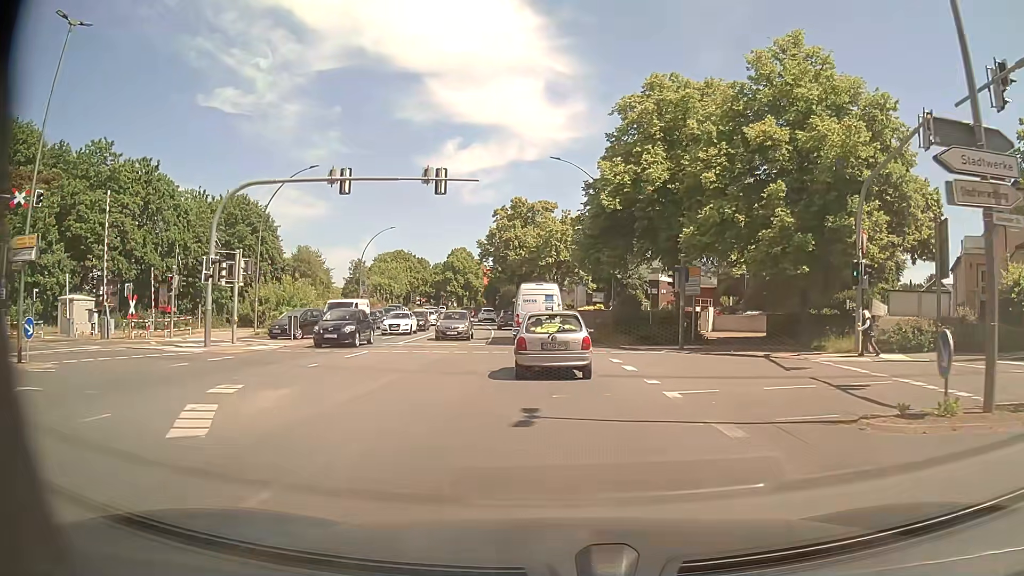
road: primary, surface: asphalt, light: Day
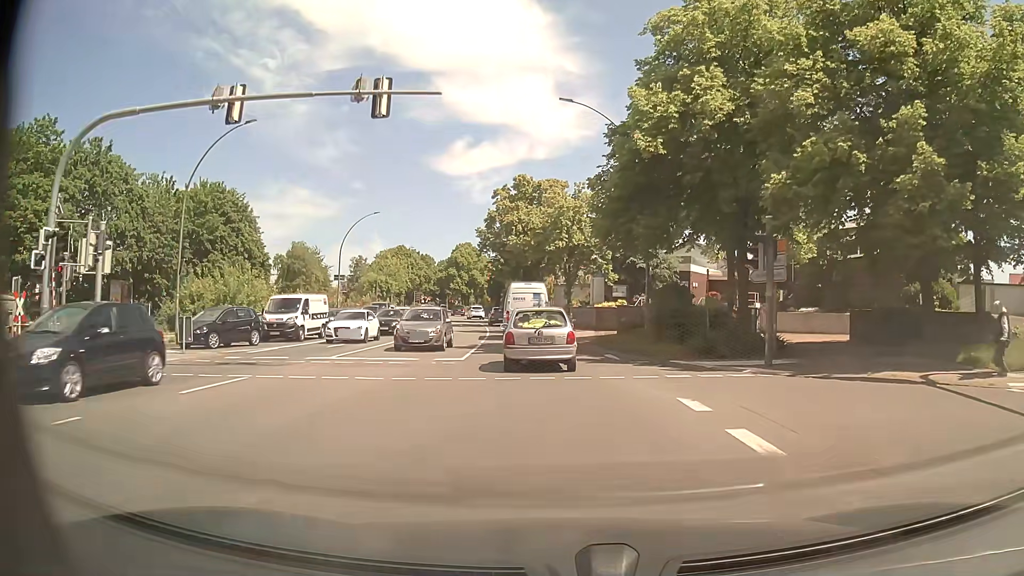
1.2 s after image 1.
(-0.1, +10.2) m; -1°
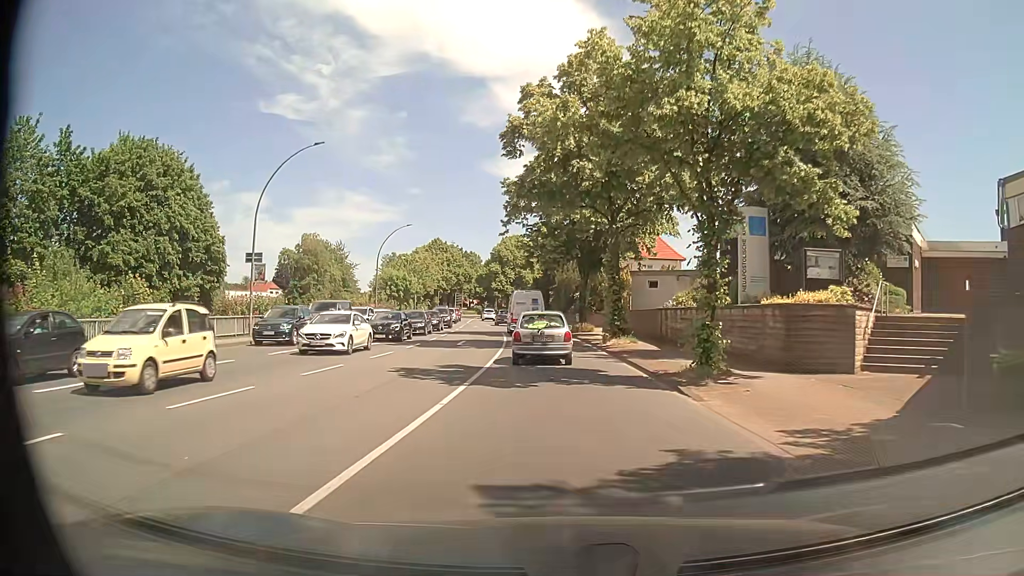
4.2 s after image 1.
(-1.0, +27.6) m; -5°
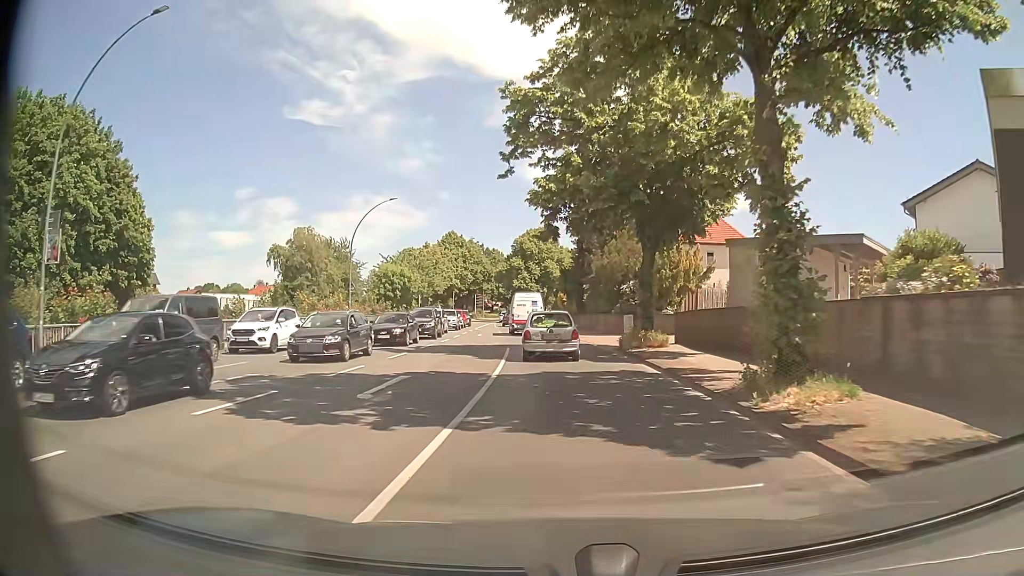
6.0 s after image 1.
(-0.3, +18.1) m; -3°
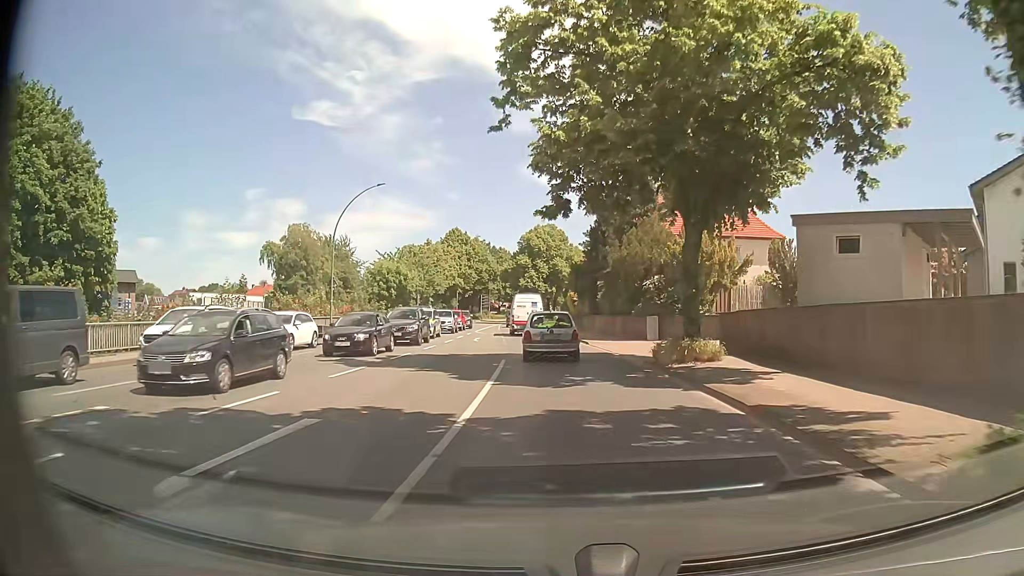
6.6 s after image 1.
(0.0, +6.3) m; 0°
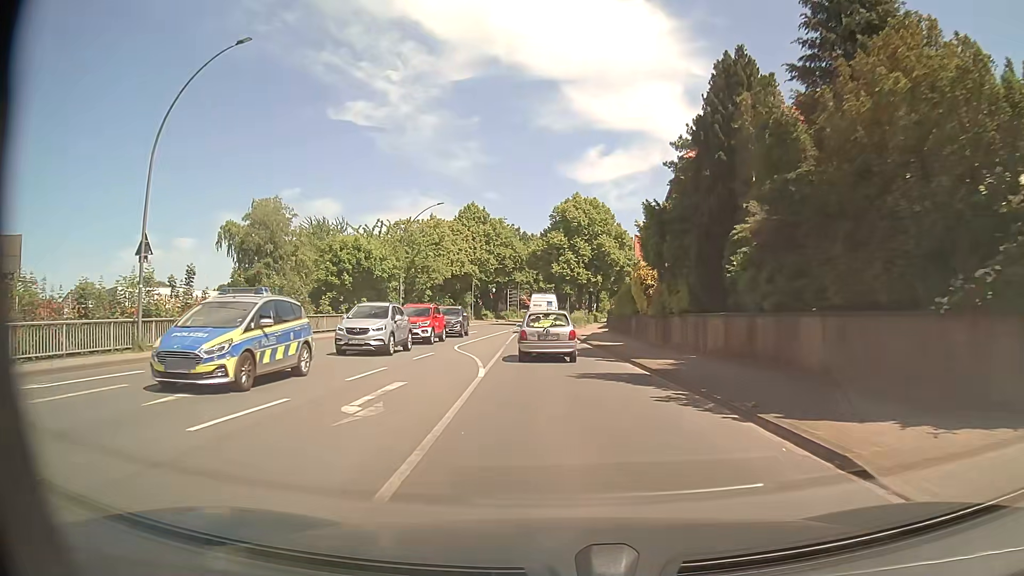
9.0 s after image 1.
(-0.8, +25.9) m; -3°
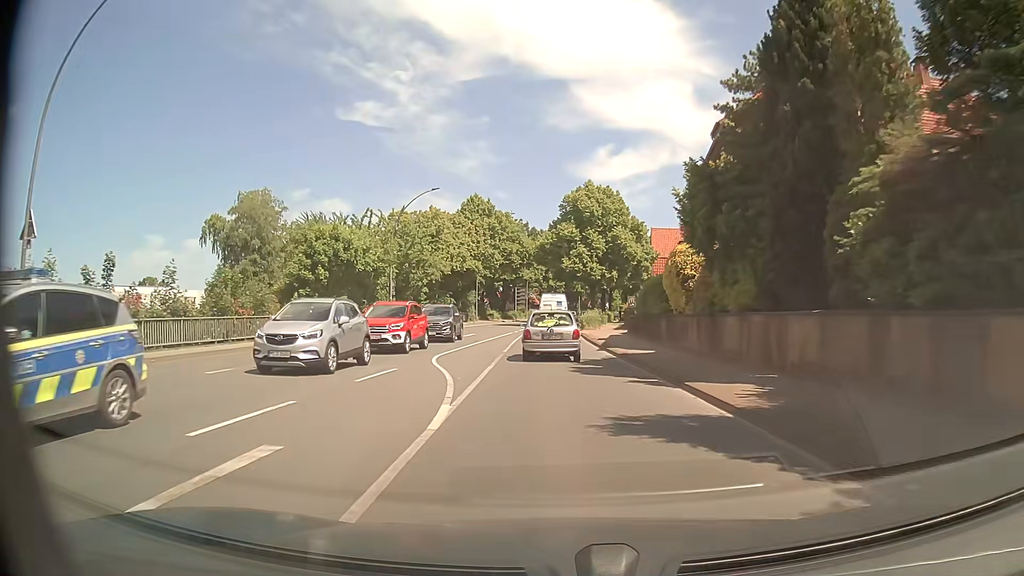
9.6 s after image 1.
(-0.1, +6.5) m; -1°
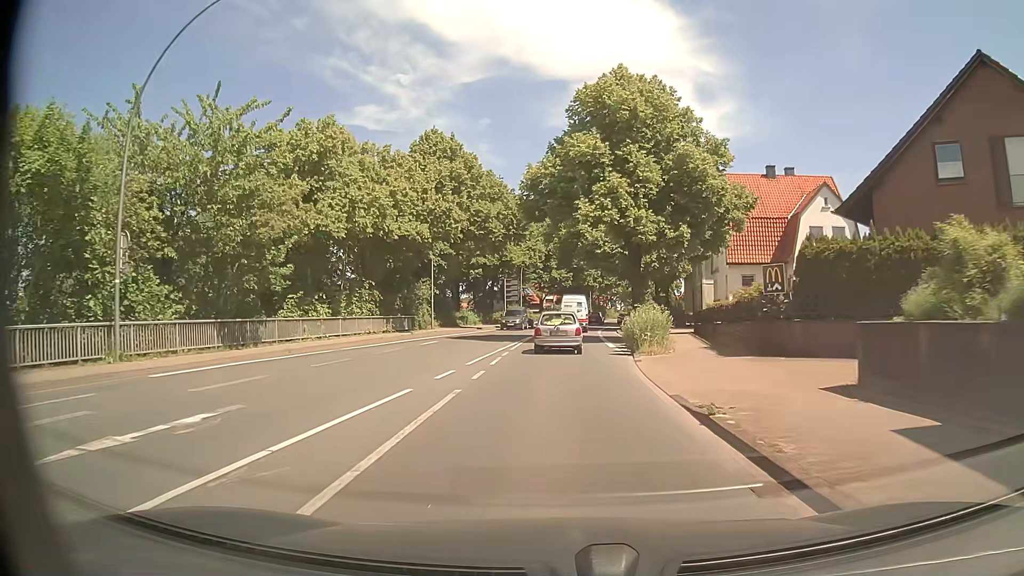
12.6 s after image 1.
(-0.3, +32.5) m; 0°
(0, +10) (0, +20) (0, +30) (0, +40) (+1, +50) (+1, +60) (+2, +70) (+4, +80) (+5, +90) (+7, +100) m
